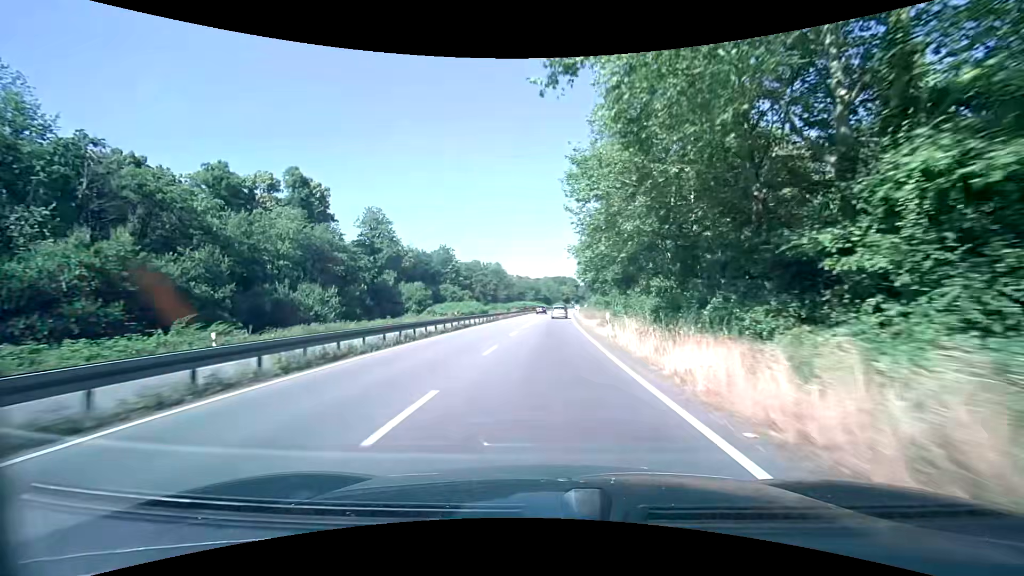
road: trunk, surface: asphalt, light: Day
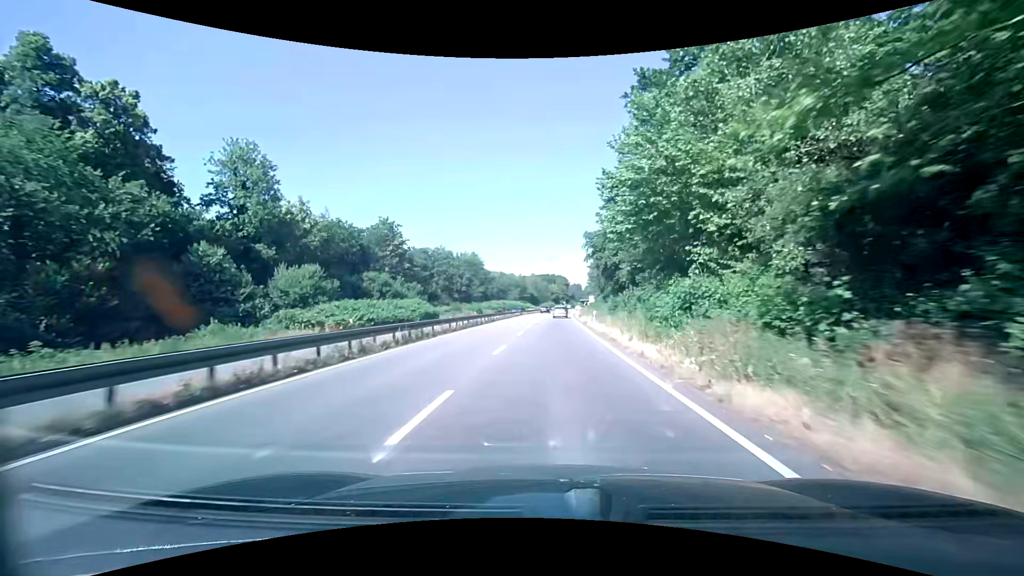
(+0.4, +36.1) m; +2°
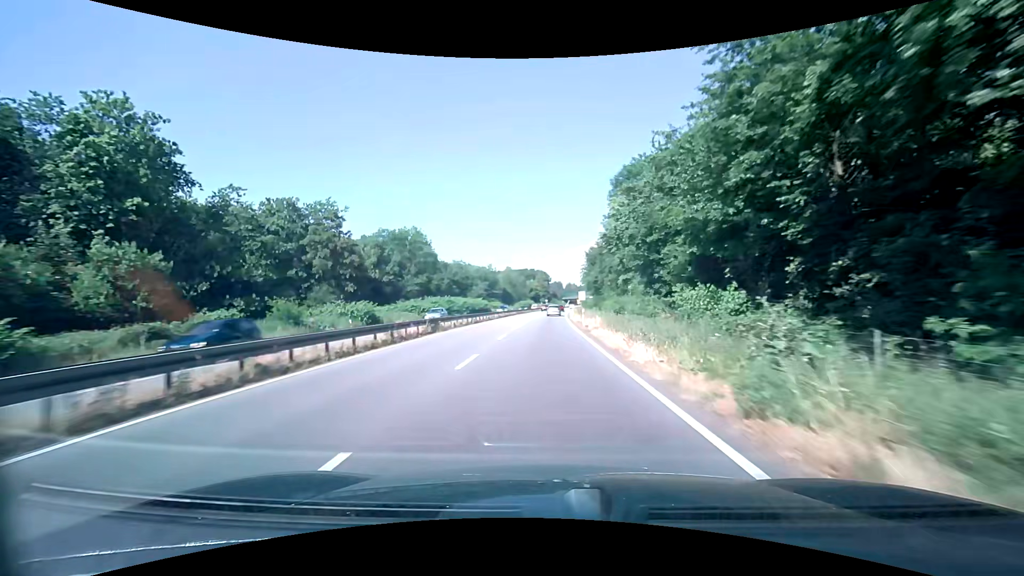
(+0.9, +48.4) m; +2°
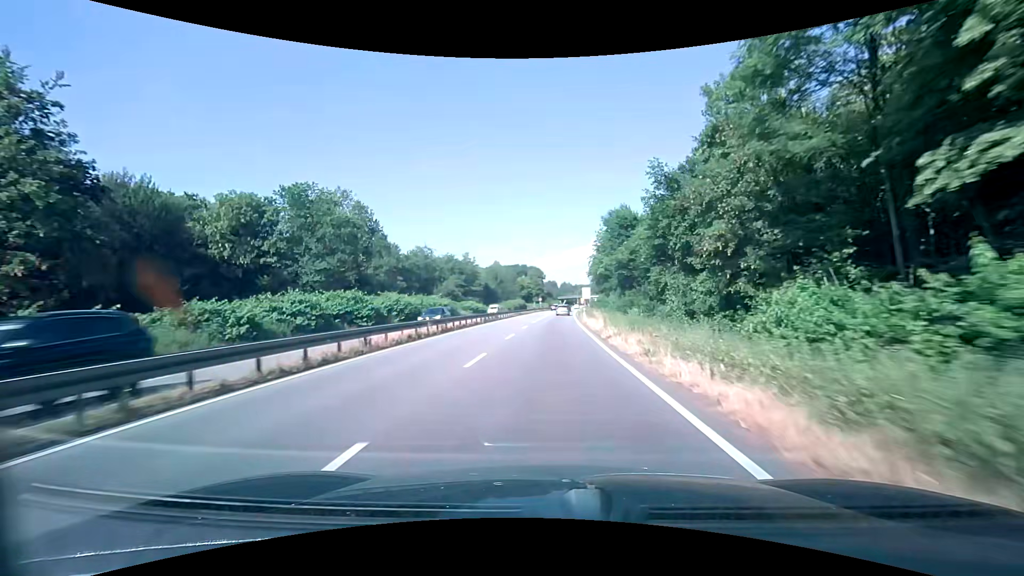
(+0.3, +35.7) m; +1°
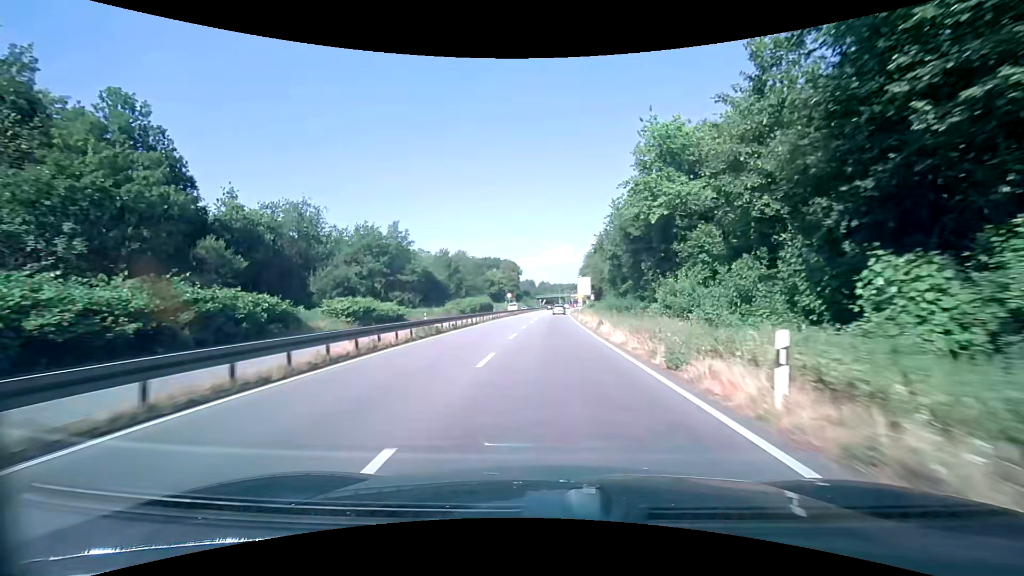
(+0.7, +45.1) m; +3°
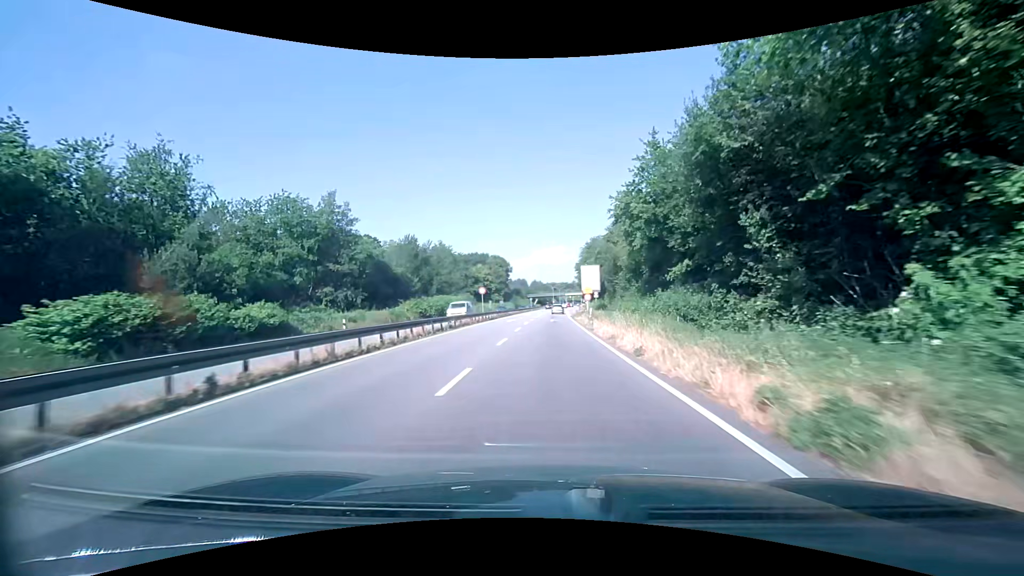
(+0.1, +21.2) m; +1°
